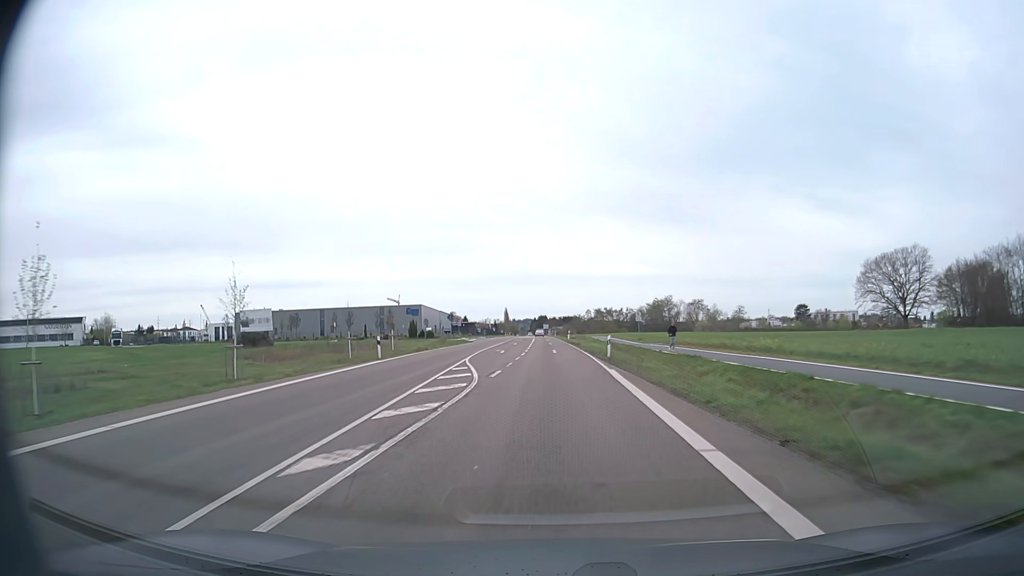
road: secondary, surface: asphalt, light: Day
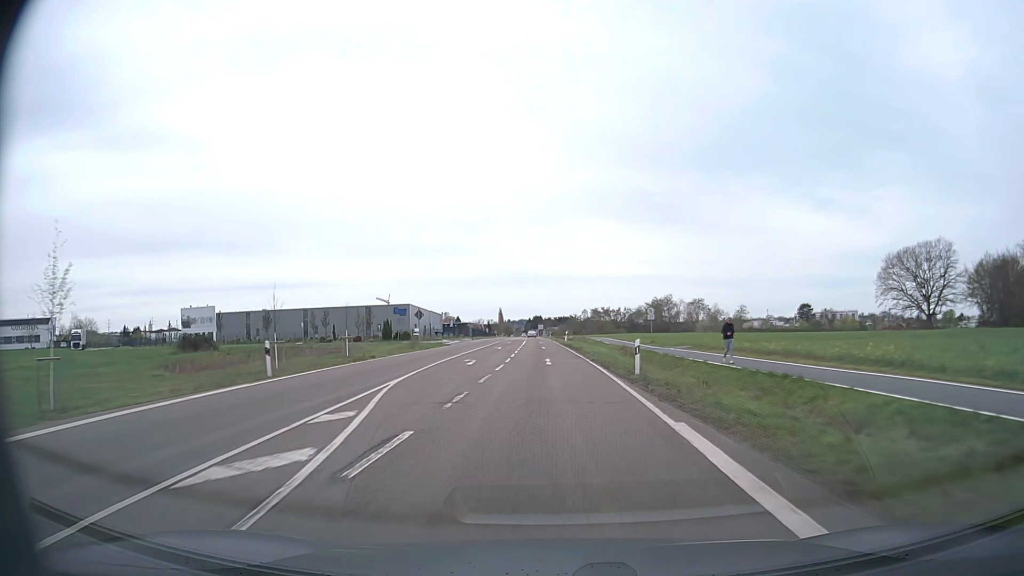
(+0.1, +13.1) m; 0°
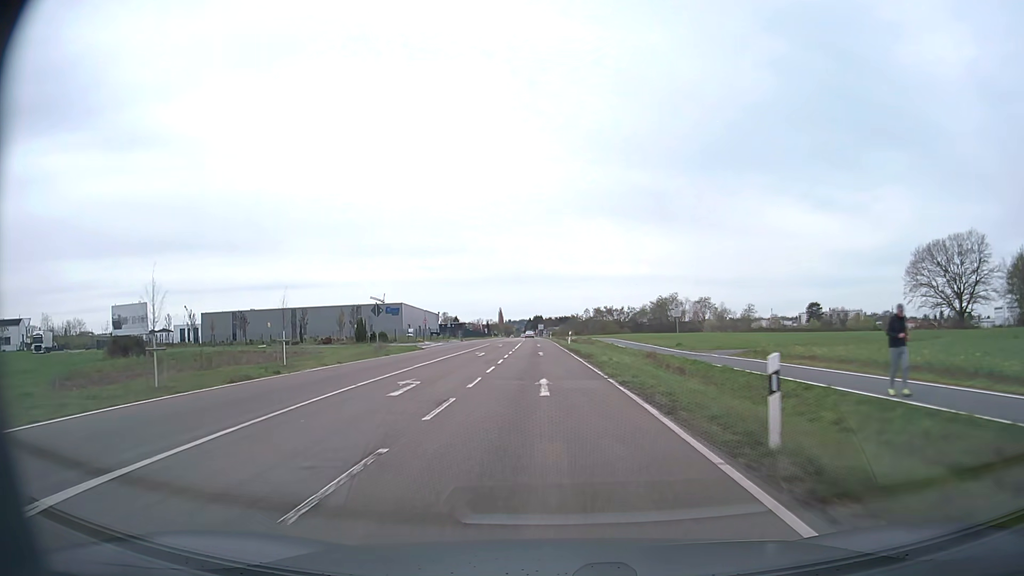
(0.0, +12.7) m; 0°
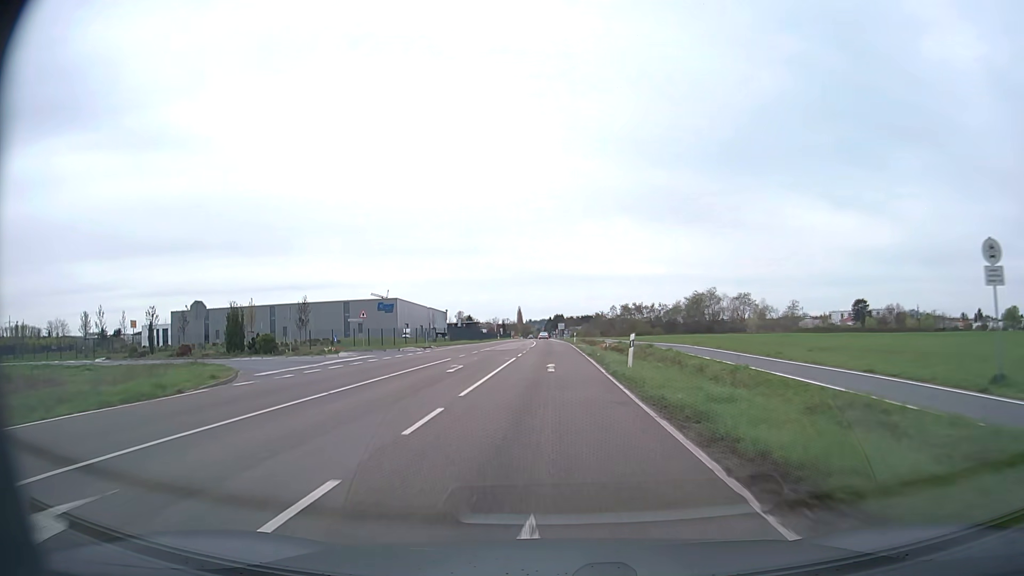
(-0.5, +35.5) m; -2°
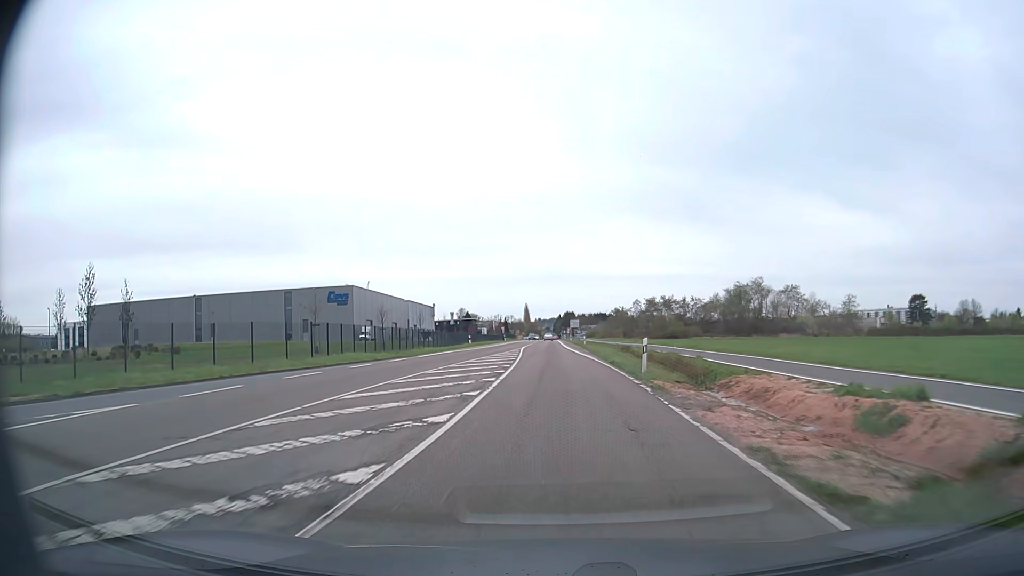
(-0.6, +51.0) m; -1°
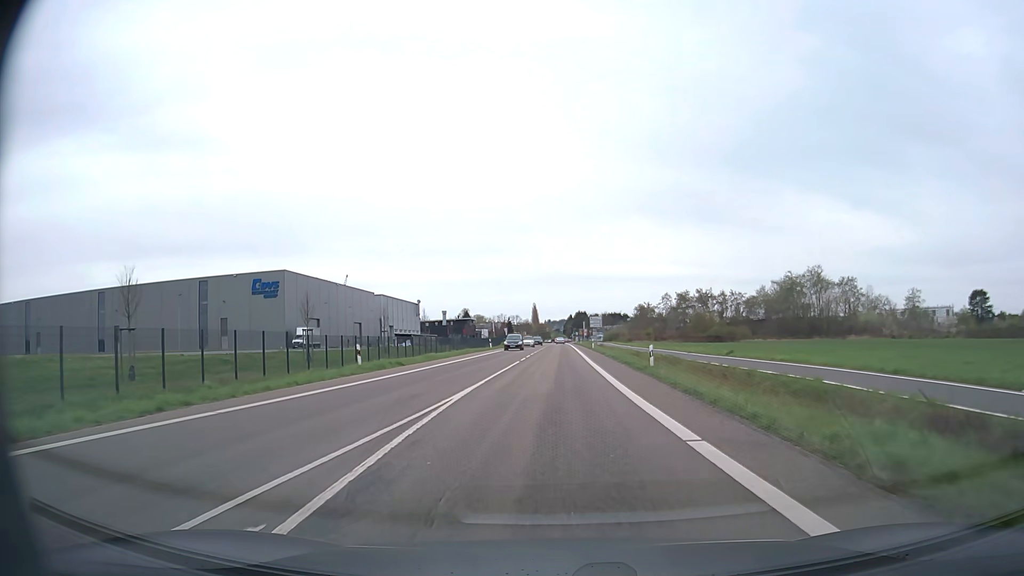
(-0.5, +42.7) m; -1°
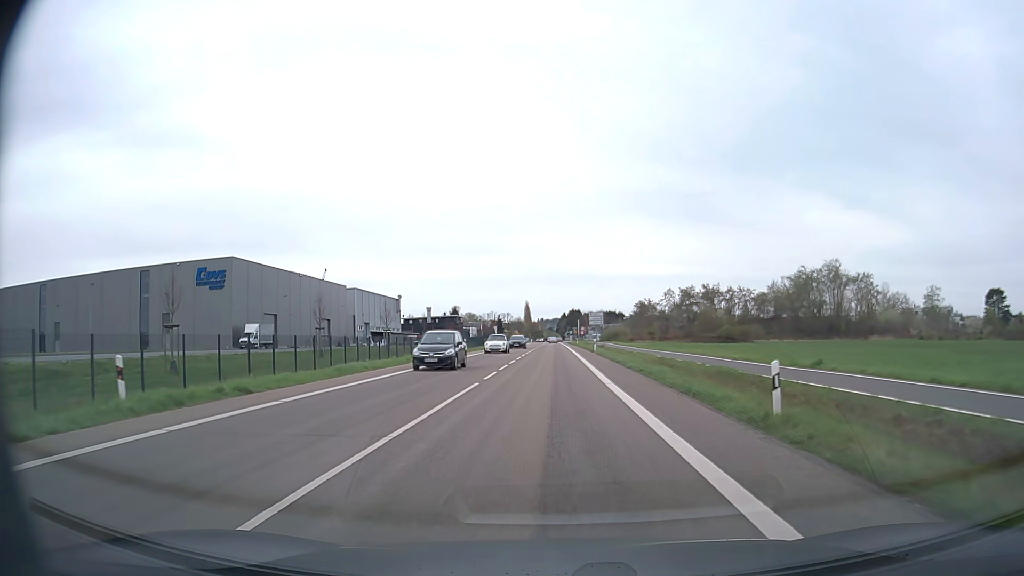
(0.0, +16.1) m; 0°
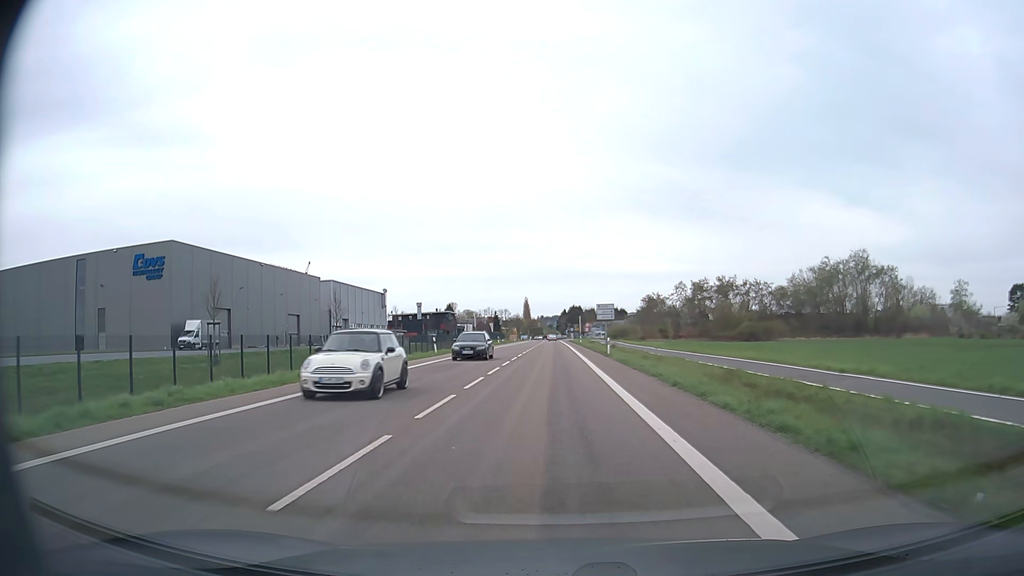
(+0.1, +15.7) m; 0°
(0, +10) (0, +20) (0, +30) (0, +40) (0, +50) (0, +60) (0, +70) (0, +80) (-1, +90) (-1, +100) m
